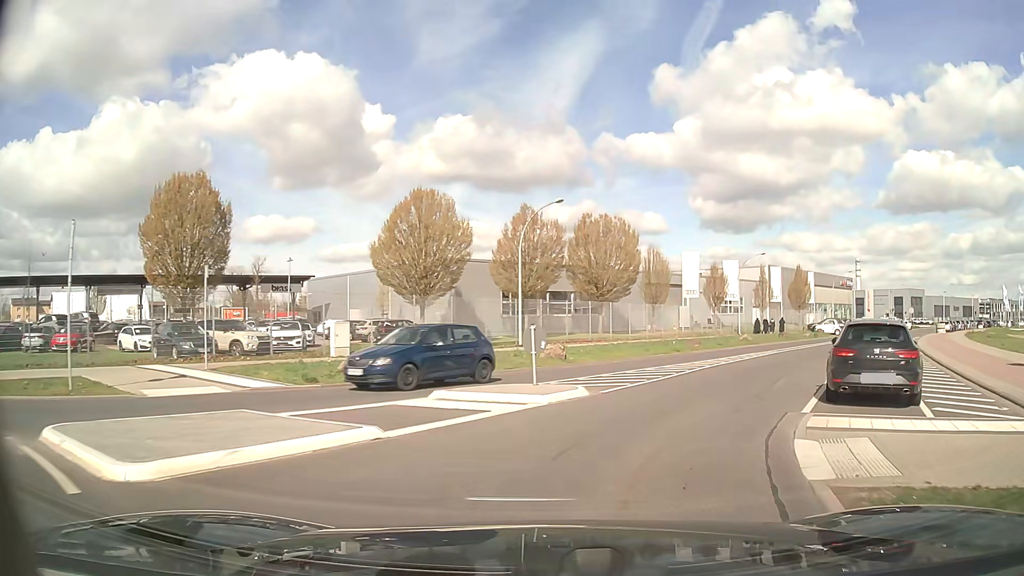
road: tertiary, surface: asphalt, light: Day
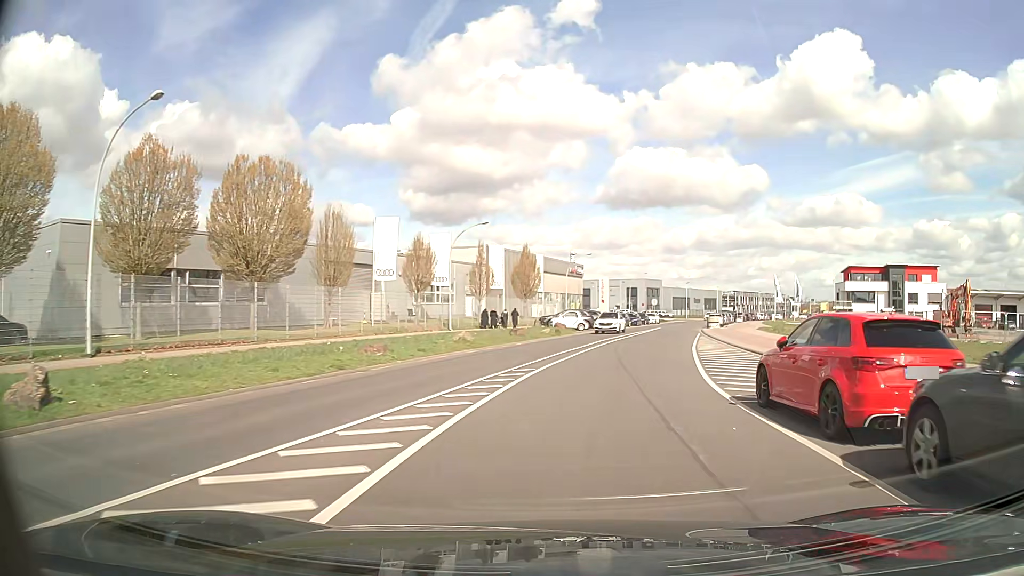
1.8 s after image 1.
(+3.5, +15.7) m; +25°
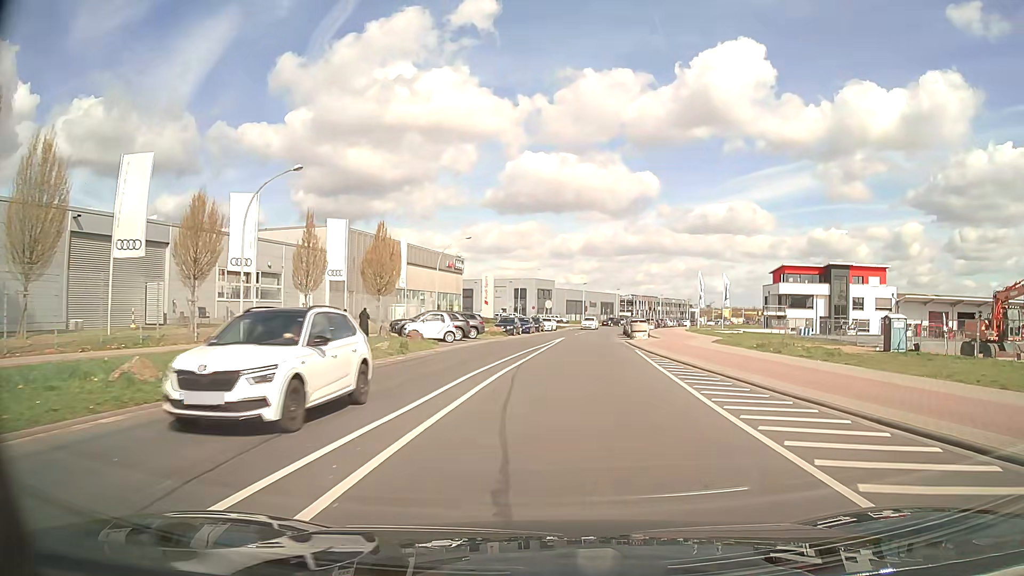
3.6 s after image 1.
(+1.7, +18.4) m; +10°
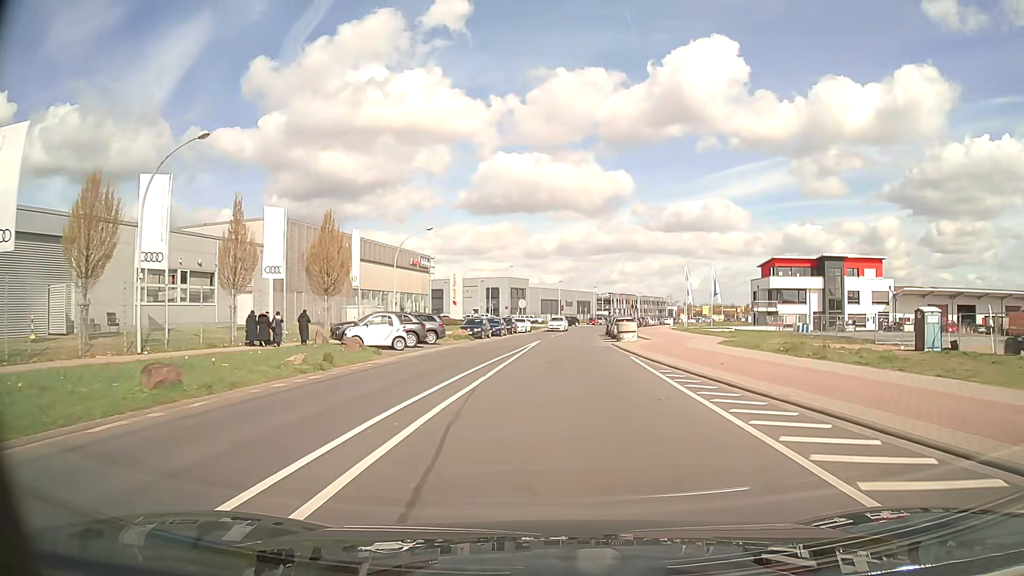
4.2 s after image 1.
(+0.2, +6.7) m; +2°
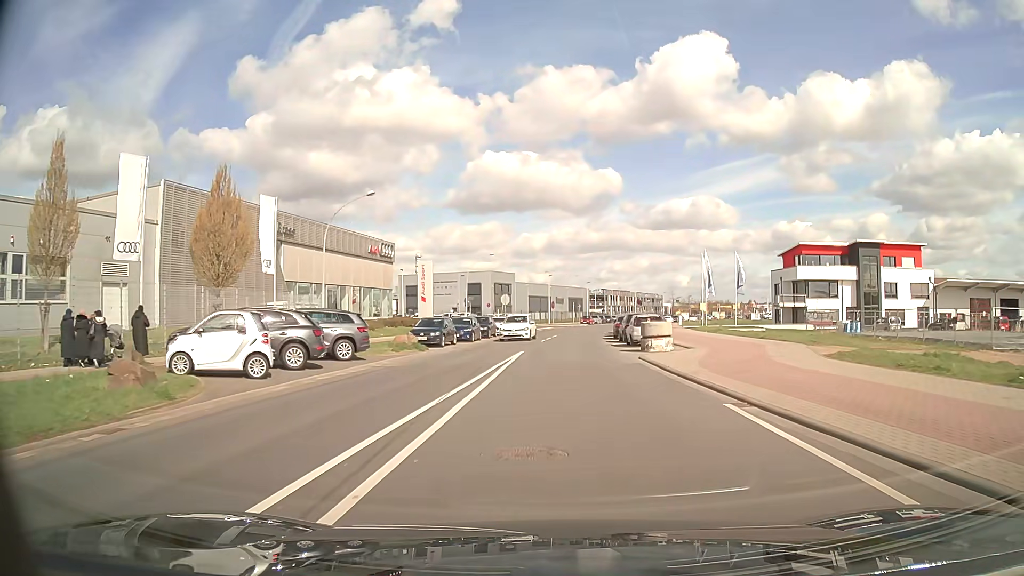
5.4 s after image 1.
(+0.1, +14.1) m; +1°
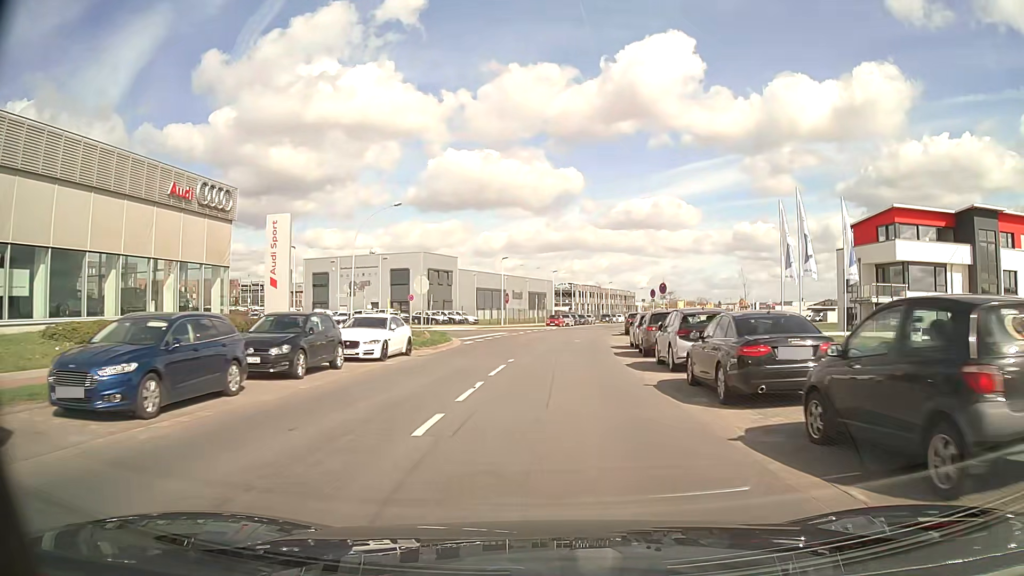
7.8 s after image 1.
(+0.8, +30.5) m; +3°
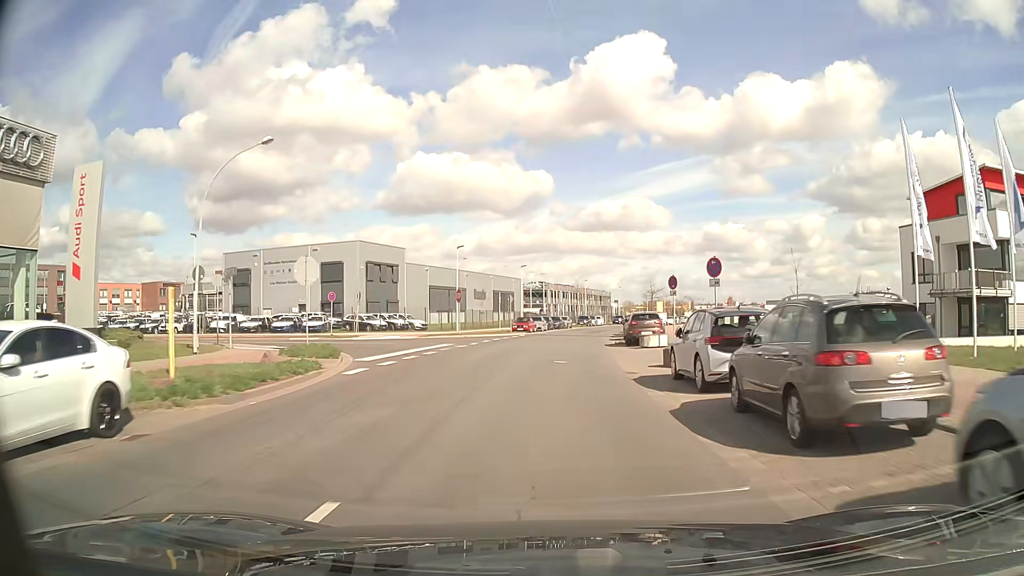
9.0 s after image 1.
(+0.4, +15.8) m; +3°
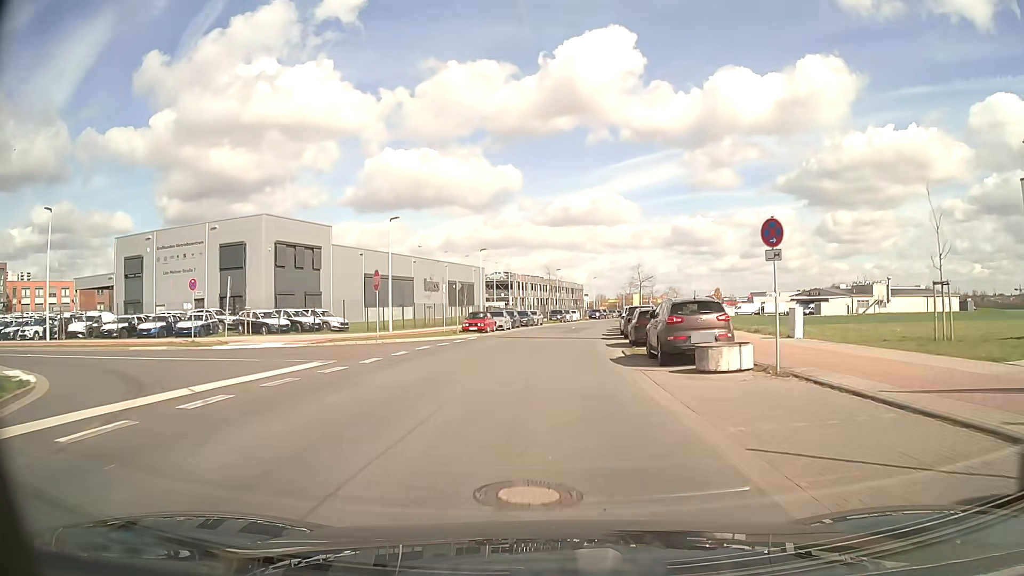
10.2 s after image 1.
(+0.4, +16.0) m; +3°
(0, +10) (0, +20) (+1, +30) (+2, +40) (+3, +50) (+4, +60) (+6, +70) (+8, +80) (+10, +89) (+12, +99) m
